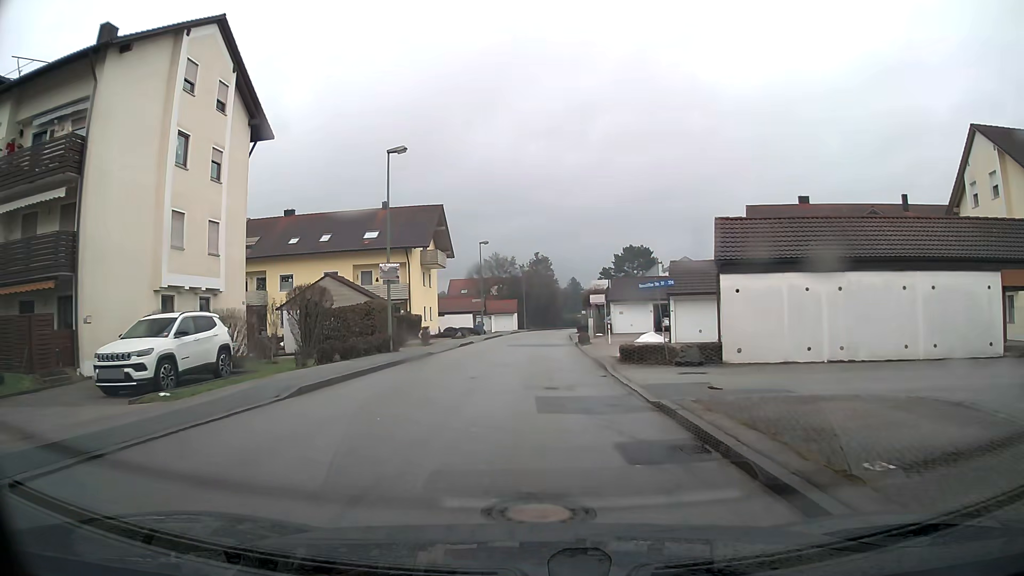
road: unclassified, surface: asphalt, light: Day
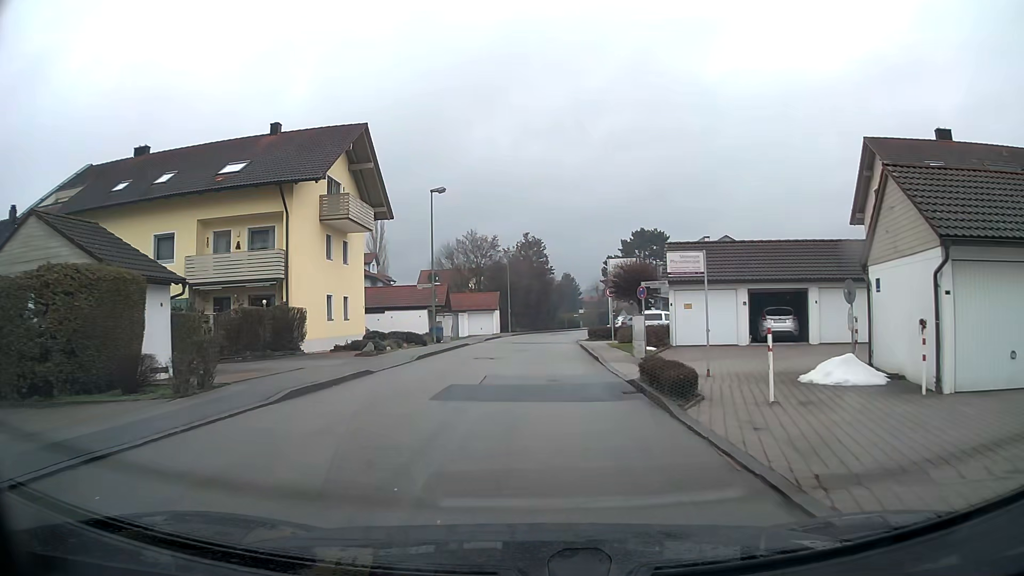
(+0.1, +24.0) m; +1°
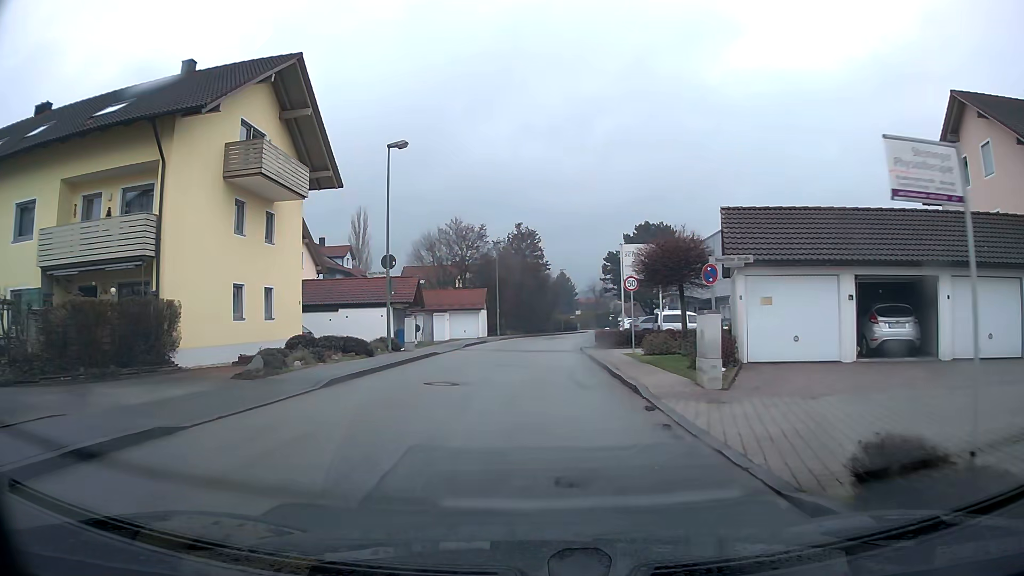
(+0.1, +9.6) m; +1°
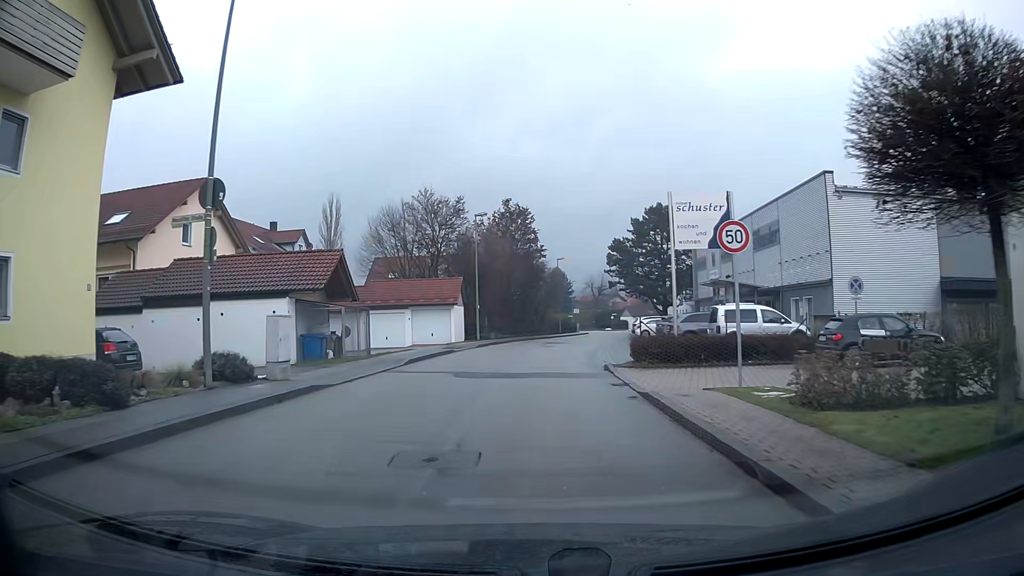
(+0.1, +14.4) m; +1°
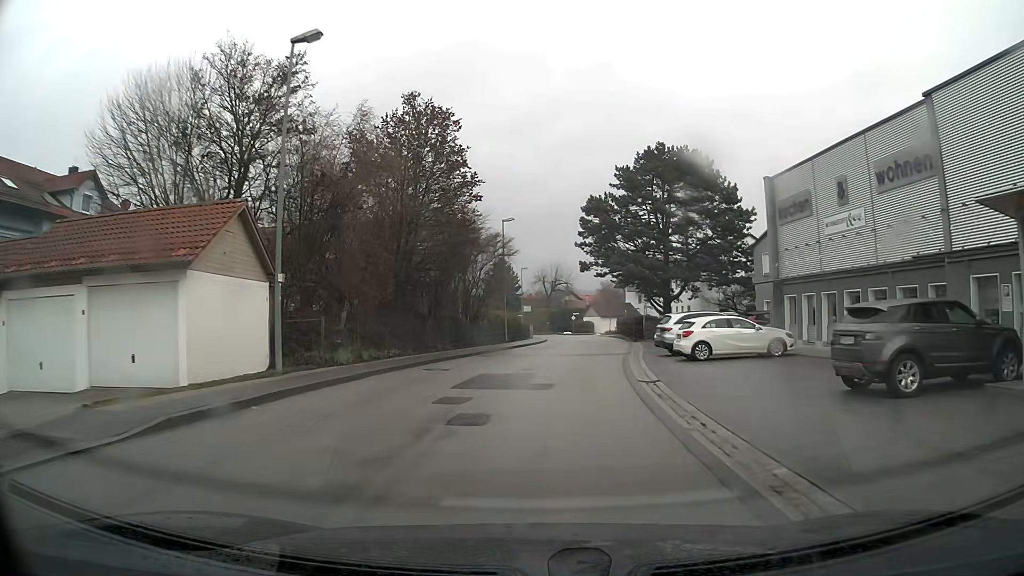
(+1.0, +28.6) m; +5°
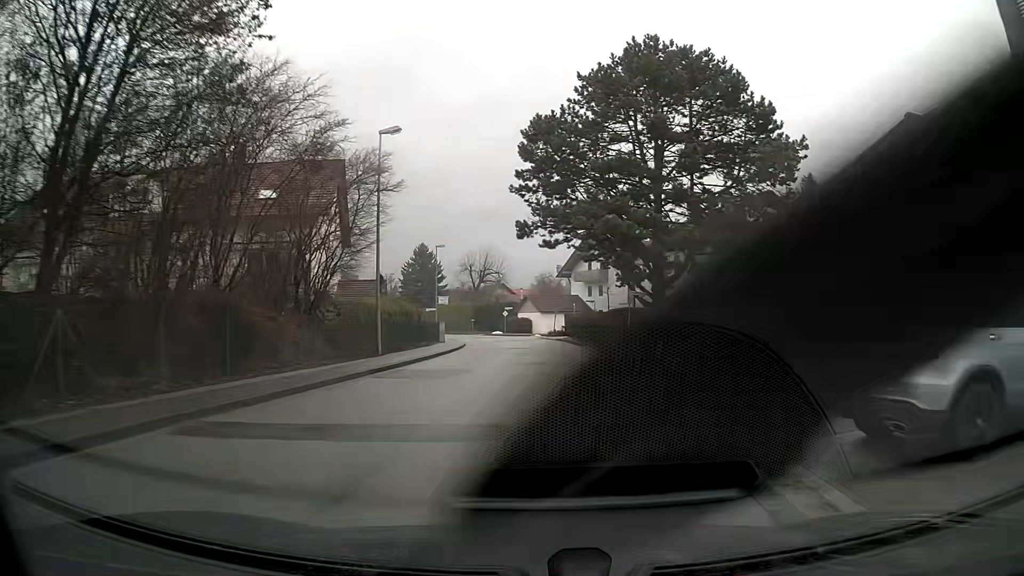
(+1.0, +20.7) m; +6°
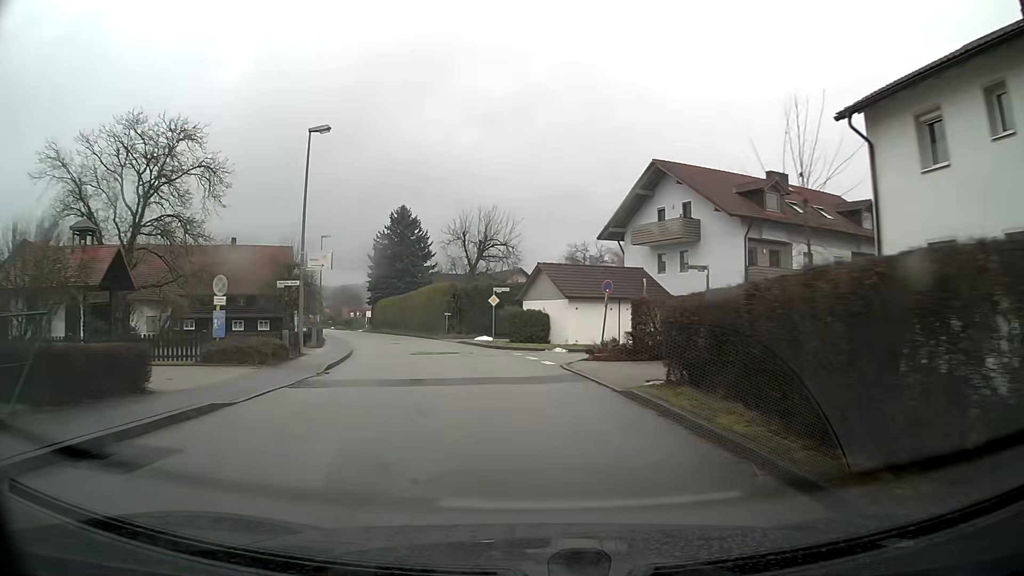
(-0.2, +36.6) m; -4°
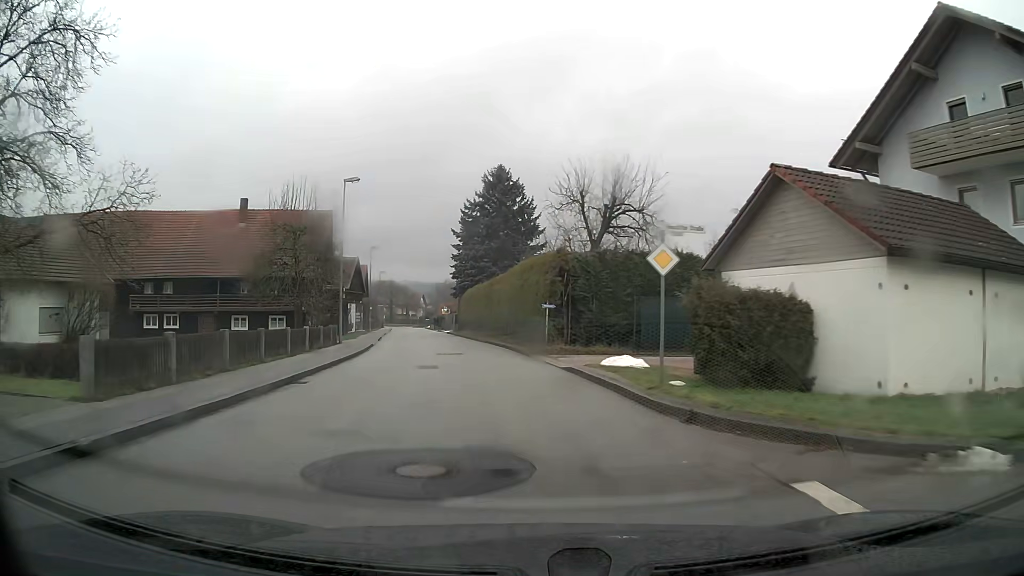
(-2.1, +22.2) m; -11°
(0, +10) (-1, +20) (-3, +30) (-4, +40) (-6, +50) (-7, +59) (-9, +69) (-11, +79) (-12, +89) (-14, +99) m
